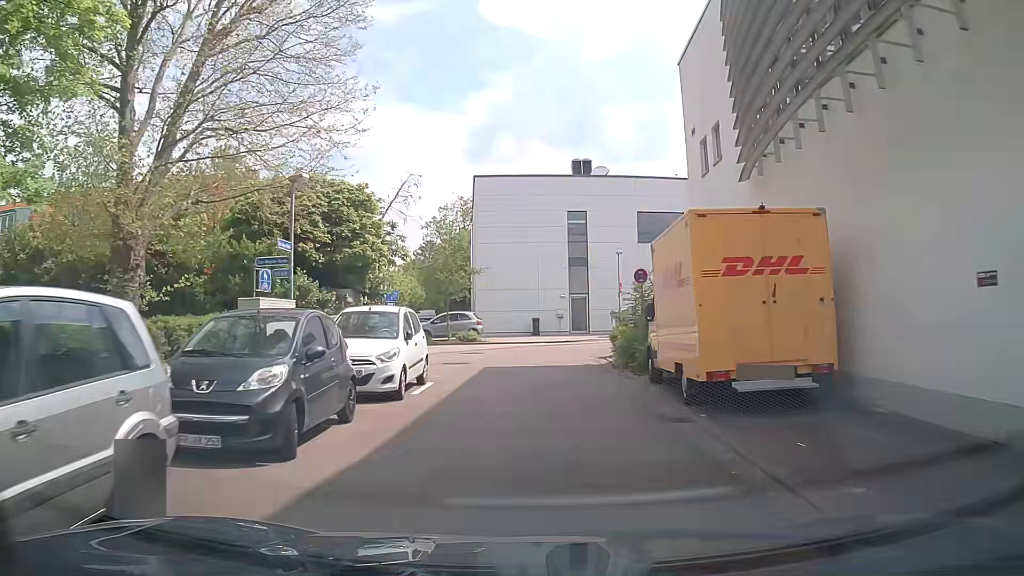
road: residential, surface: asphalt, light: Day
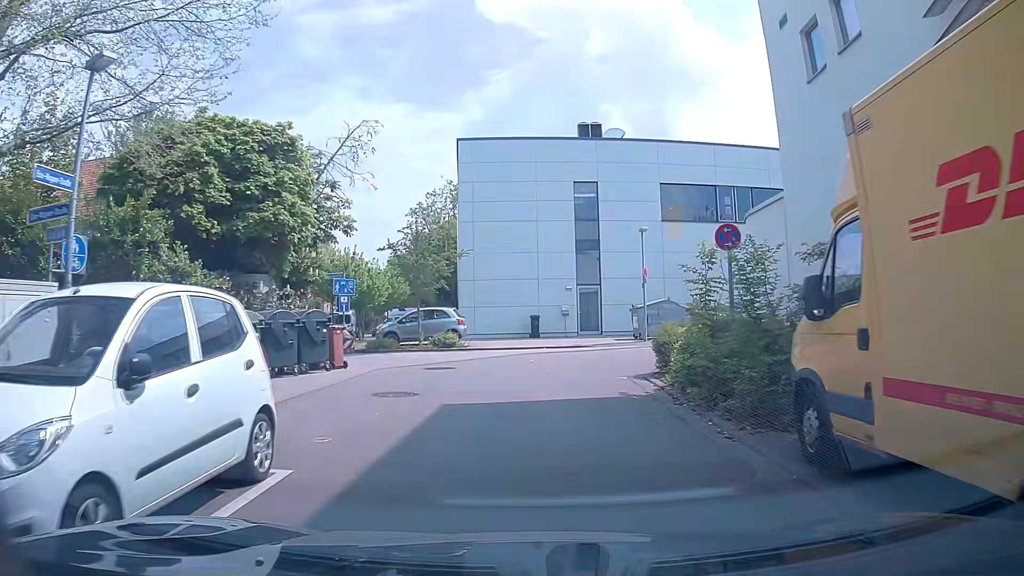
(+0.1, +8.3) m; +1°
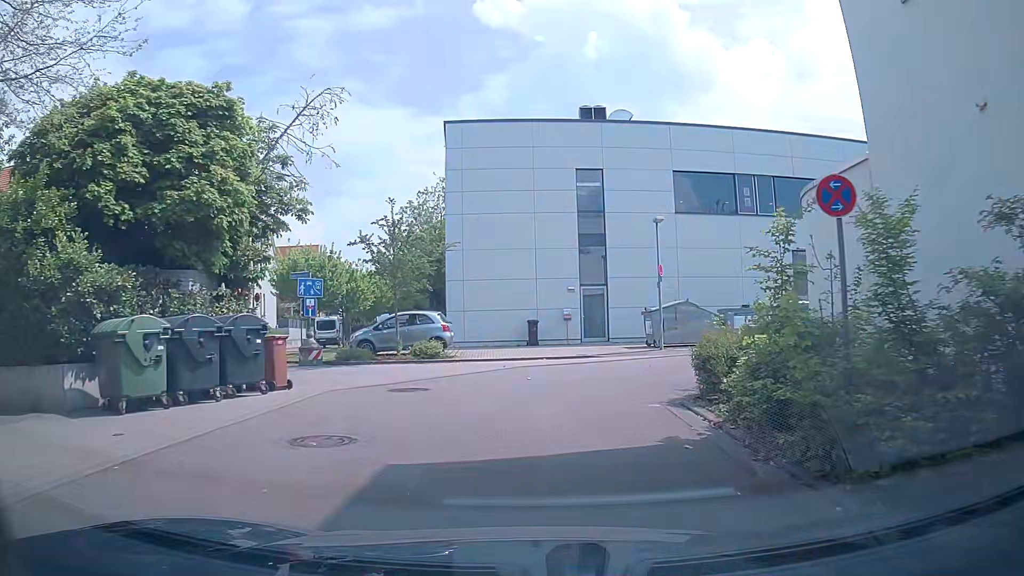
(0.0, +3.8) m; 0°
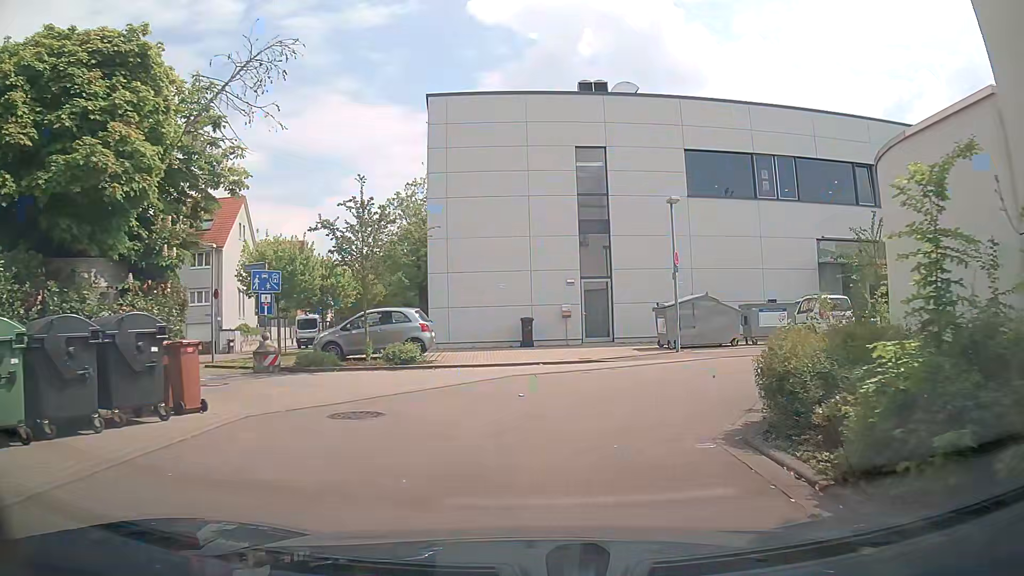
(0.0, +3.4) m; +1°
